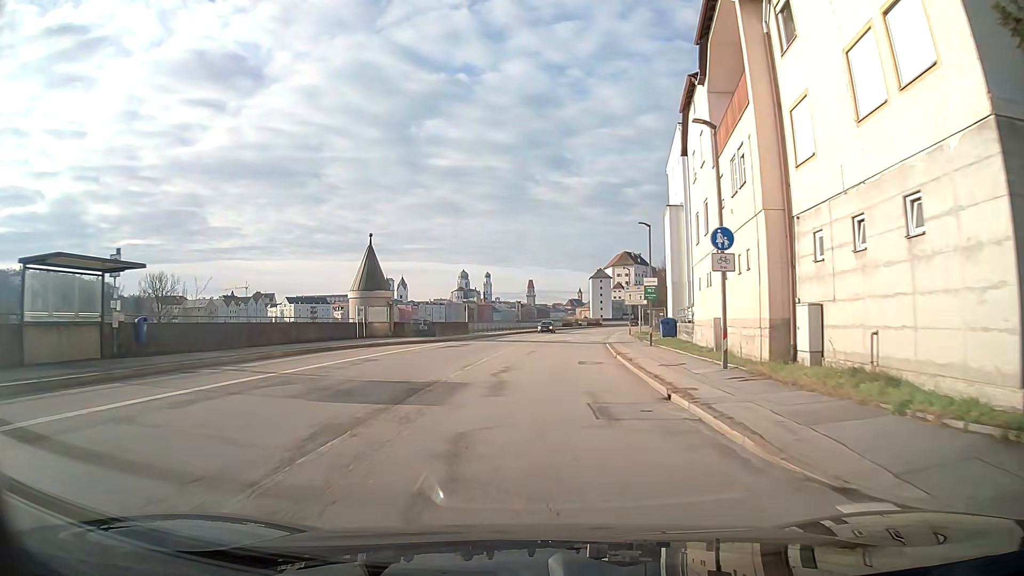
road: primary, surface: asphalt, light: Day
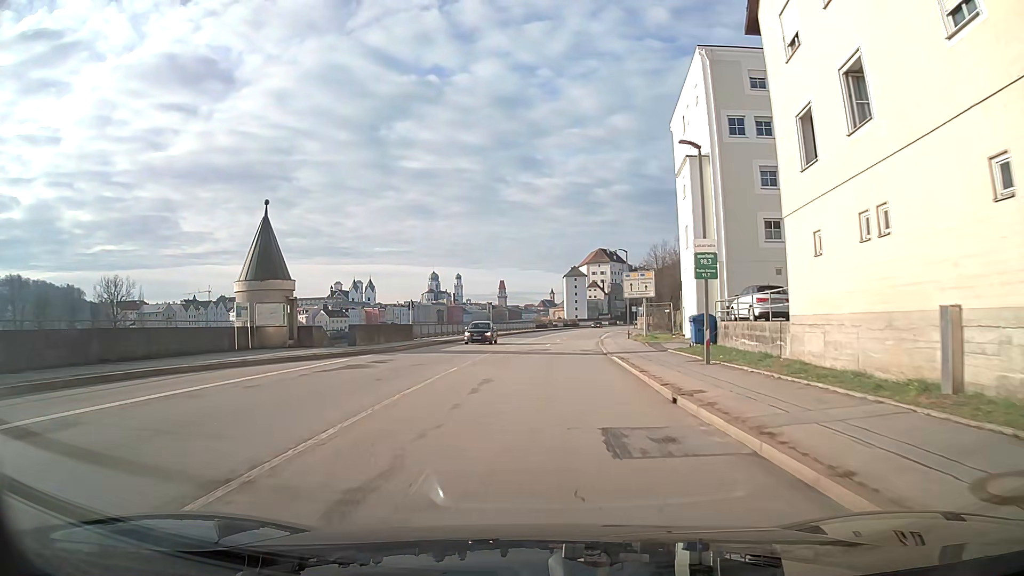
(+0.3, +15.2) m; +2°
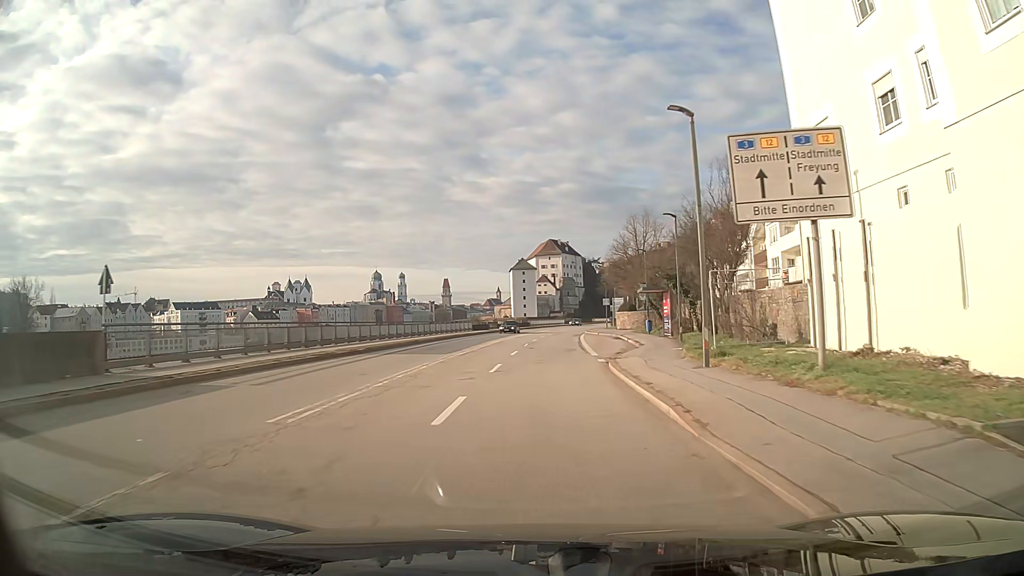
(+1.2, +30.4) m; +4°
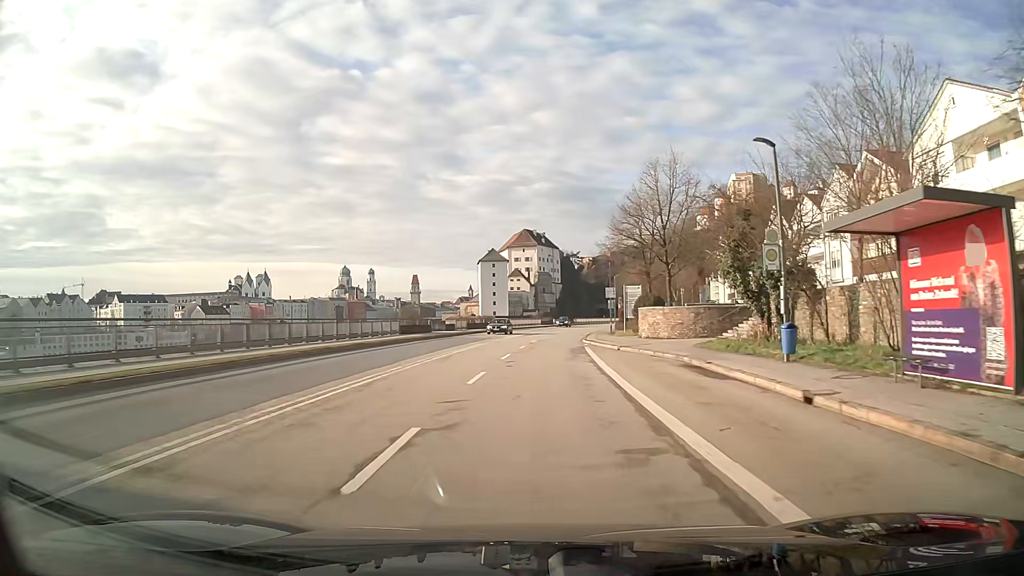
(+0.6, +30.4) m; +2°
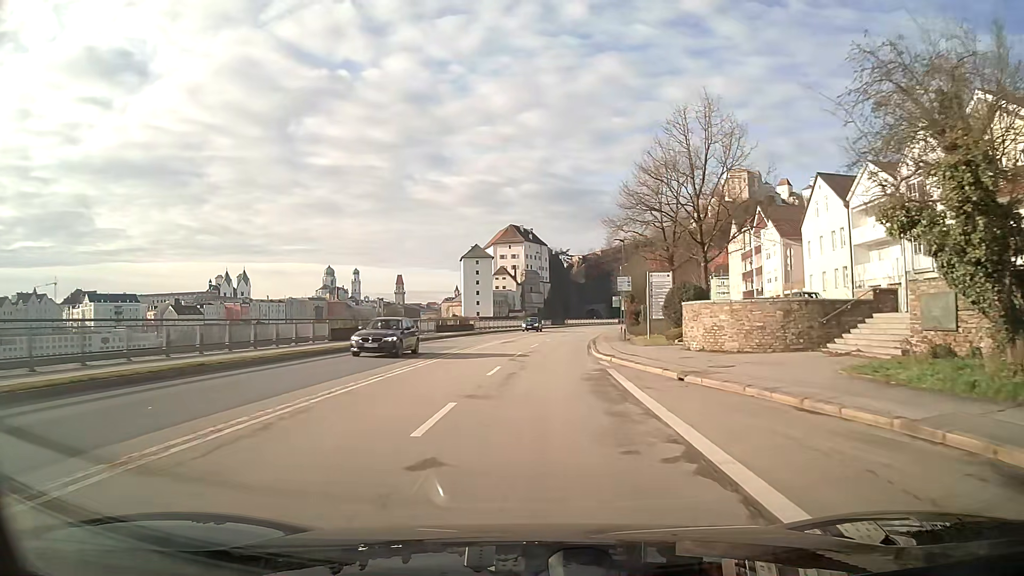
(+0.1, +15.3) m; +1°
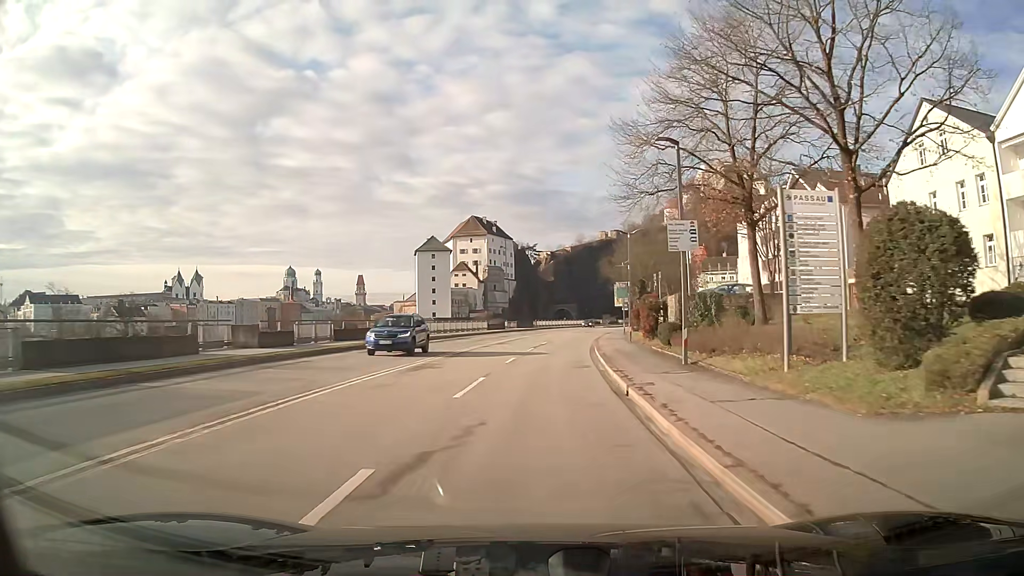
(+0.6, +22.9) m; +3°
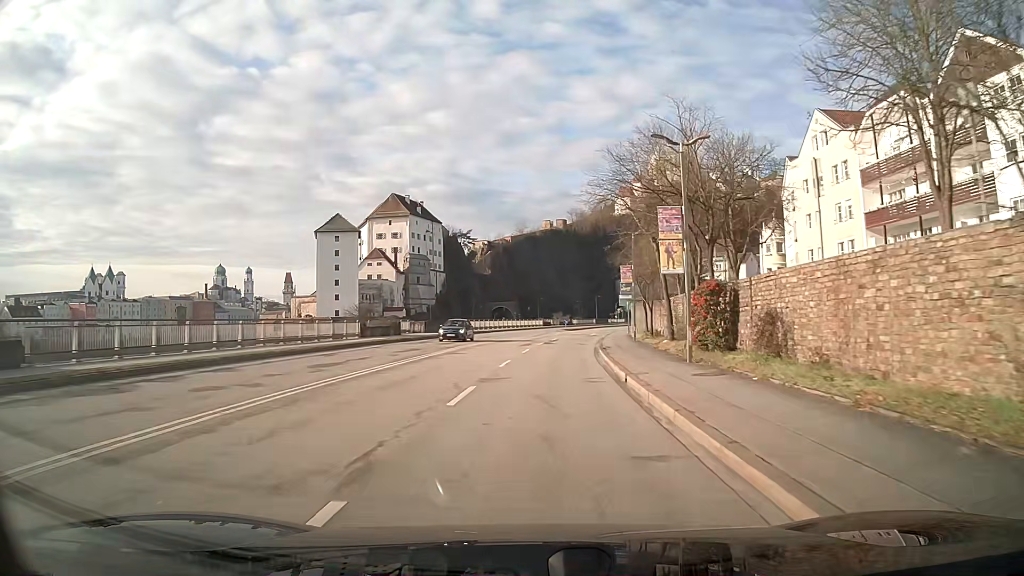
(+1.7, +38.2) m; +5°
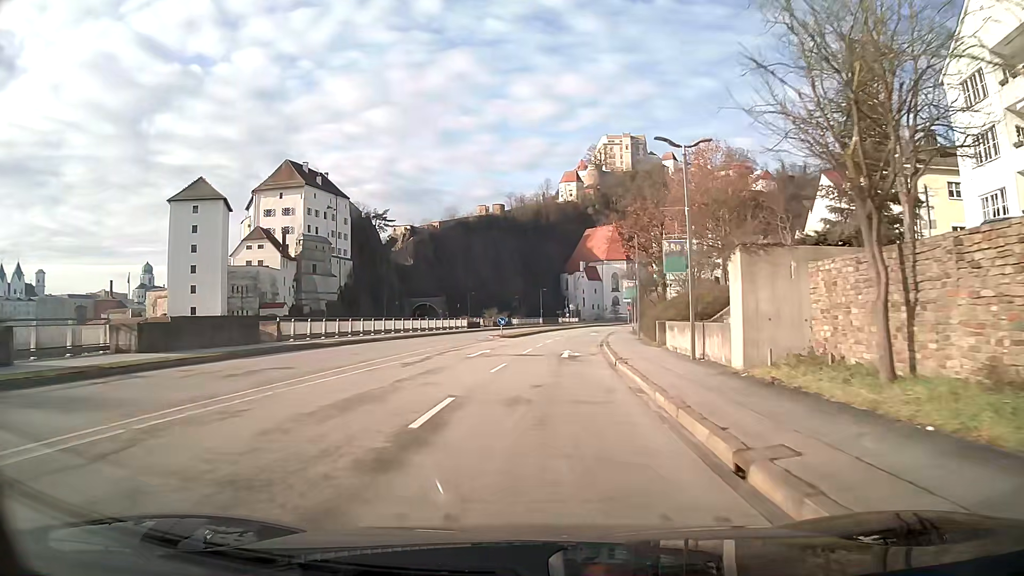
(+1.7, +38.1) m; +5°
(0, +10) (+1, +20) (+1, +30) (+2, +40) (+3, +50) (+5, +60) (+6, +70) (+8, +79) (+10, +89) (+13, +99) m
